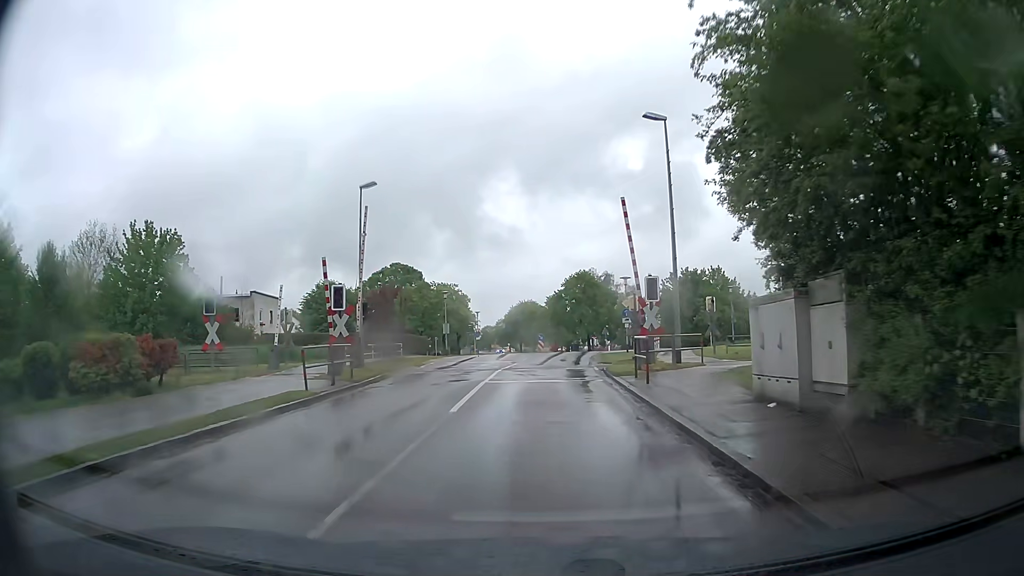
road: tertiary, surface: asphalt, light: Day
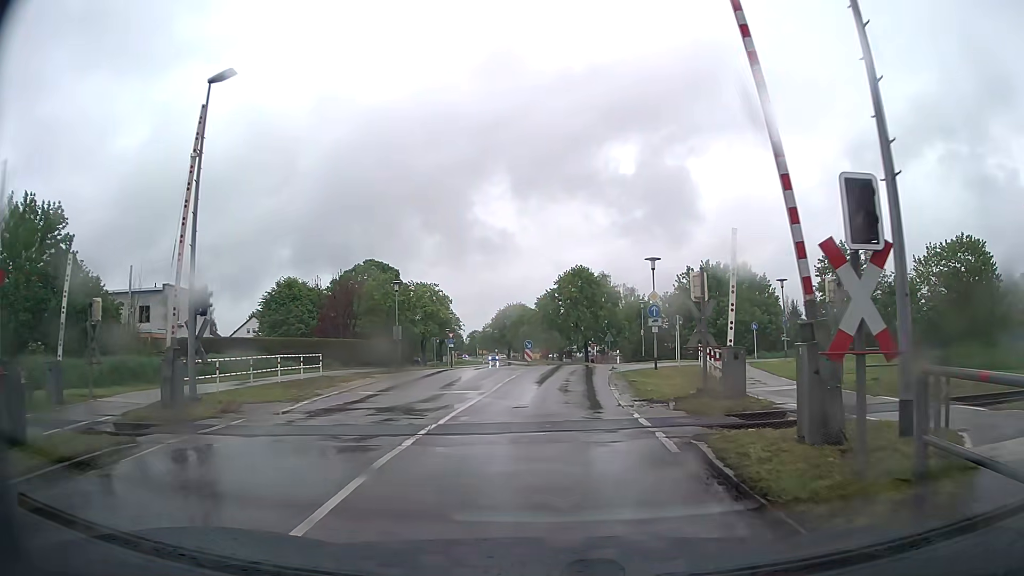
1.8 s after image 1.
(+0.2, +14.5) m; +1°
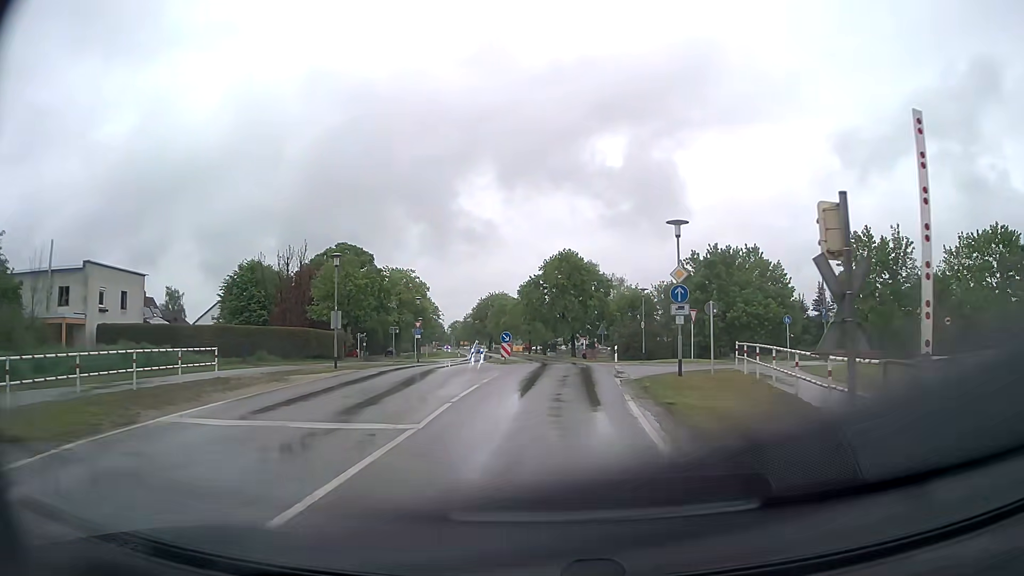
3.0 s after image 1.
(0.0, +8.8) m; +1°
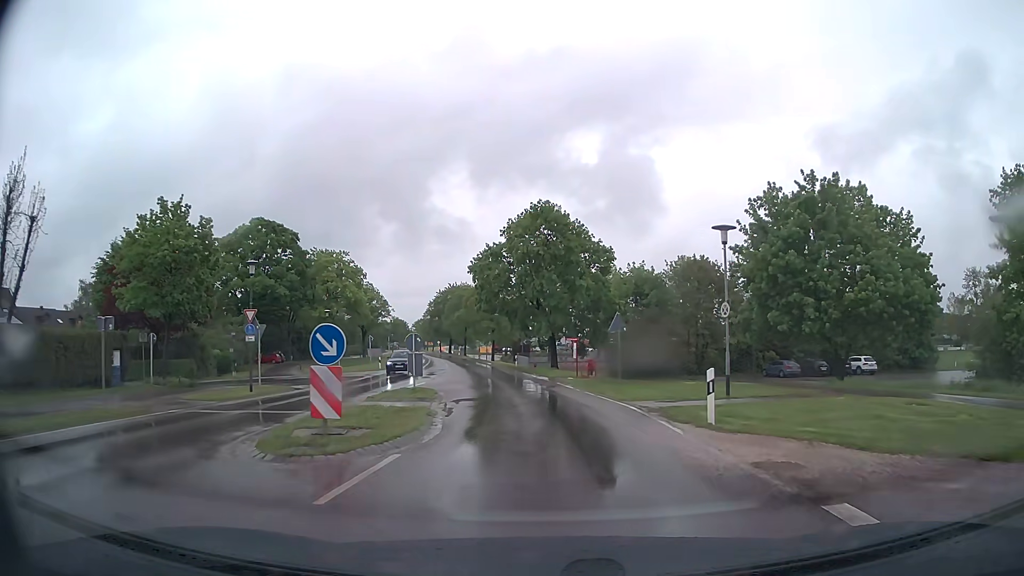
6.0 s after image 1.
(+0.7, +27.6) m; +2°
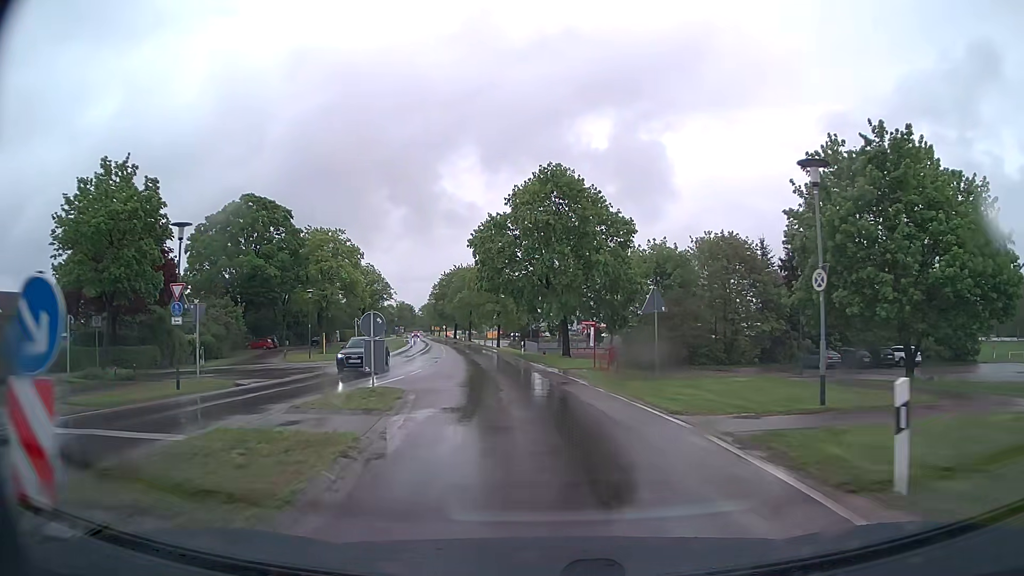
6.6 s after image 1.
(0.0, +6.6) m; -1°
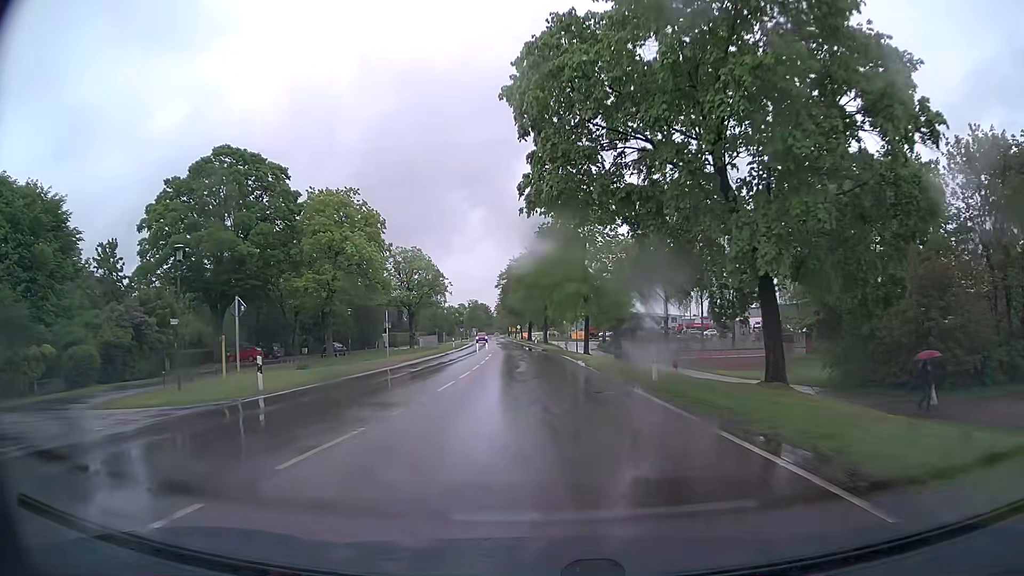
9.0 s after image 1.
(-1.9, +28.3) m; -7°
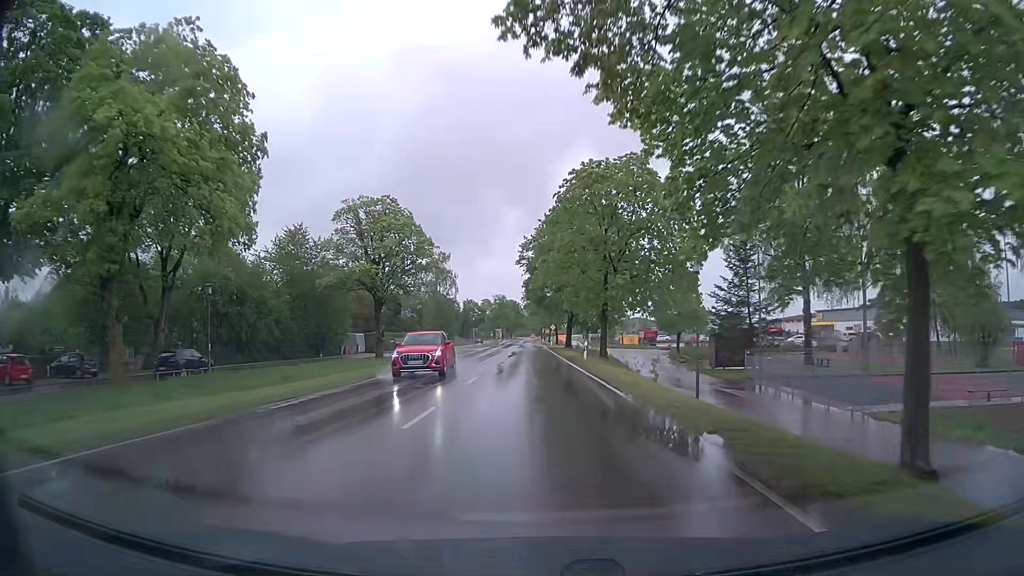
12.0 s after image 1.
(-1.0, +37.6) m; -3°
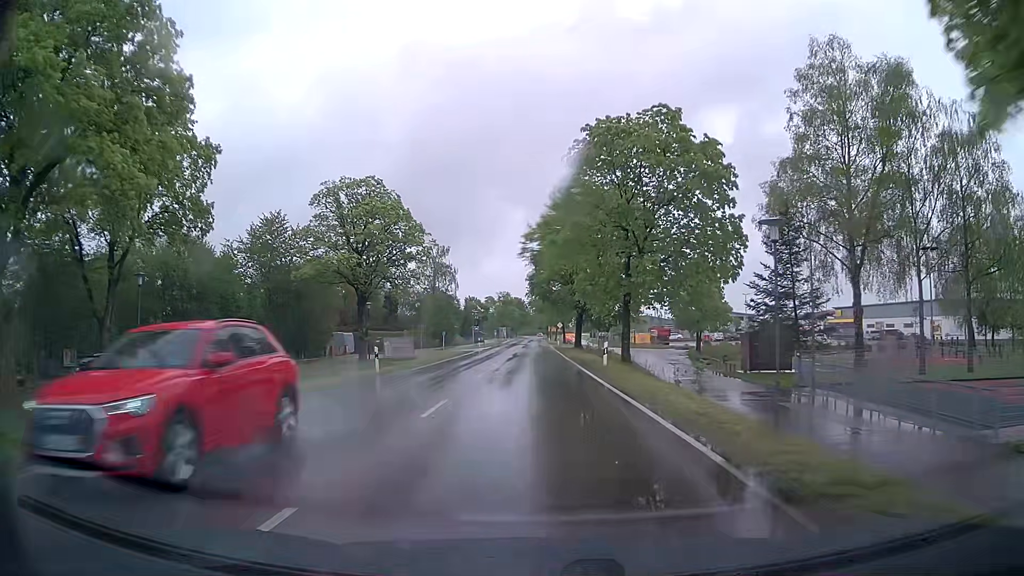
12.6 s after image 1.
(0.0, +7.6) m; -1°
(0, +10) (0, +20) (0, +30) (0, +40) (-1, +50) (-1, +60) (-1, +70) (-1, +80) (-1, +90) (-1, +100) m
